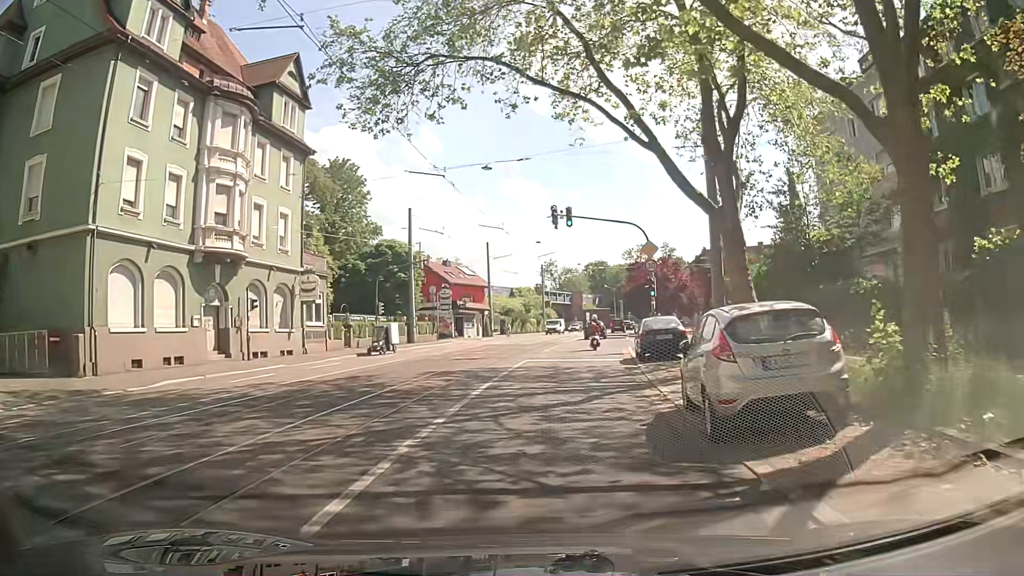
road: primary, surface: asphalt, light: Day
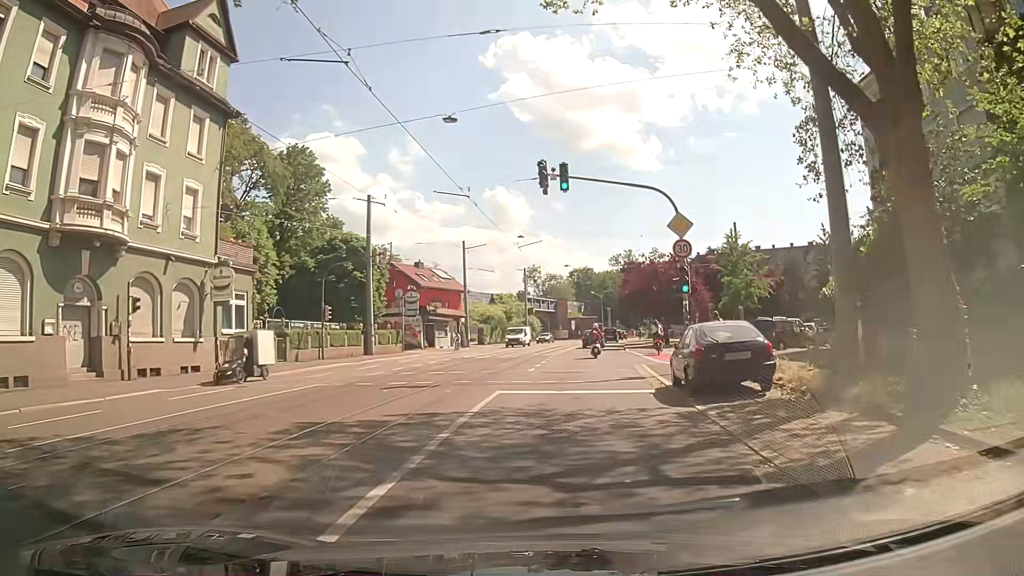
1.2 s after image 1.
(0.0, +9.2) m; +1°
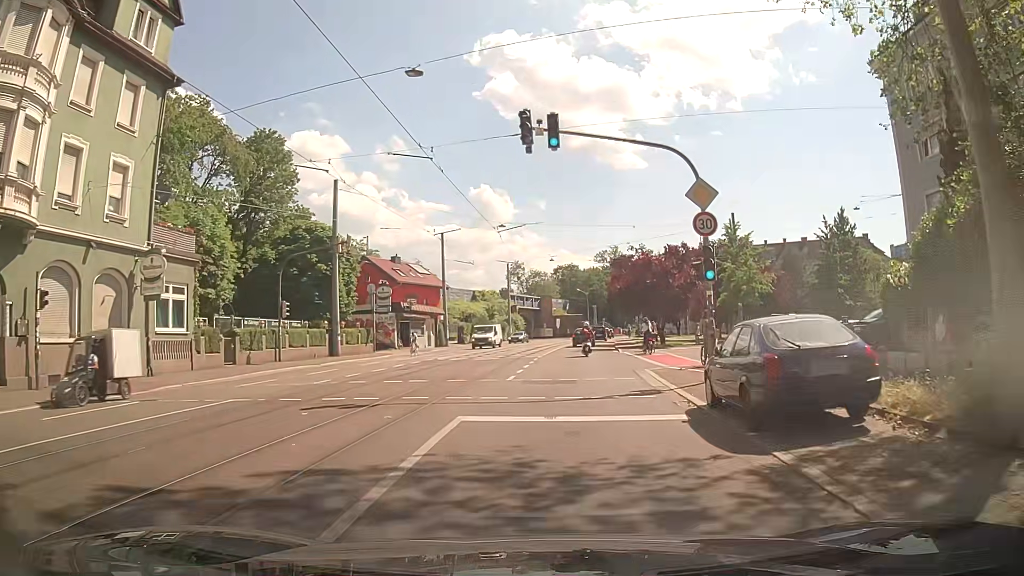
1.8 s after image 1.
(0.0, +4.6) m; 0°
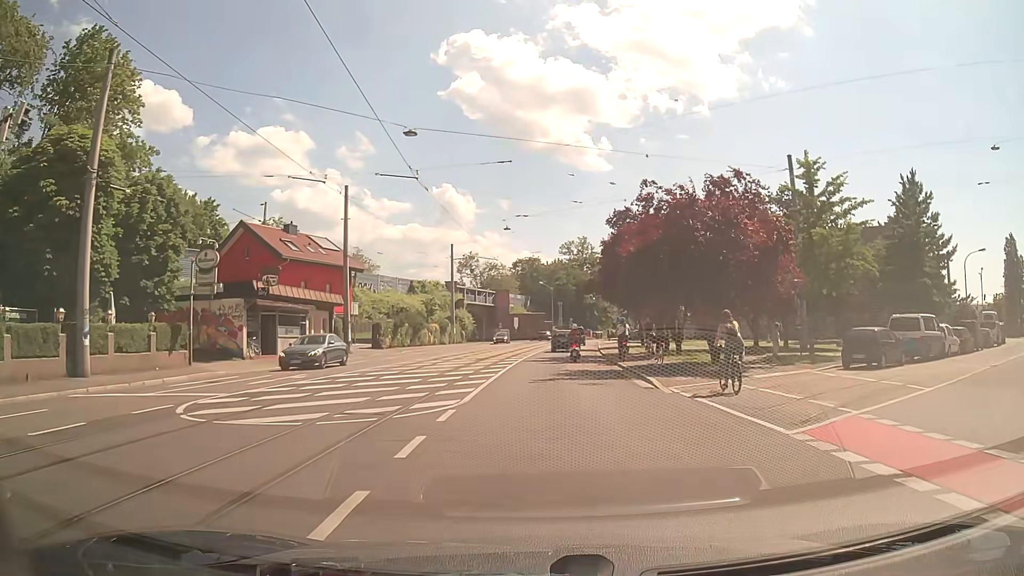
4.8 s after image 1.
(+0.9, +23.0) m; +4°
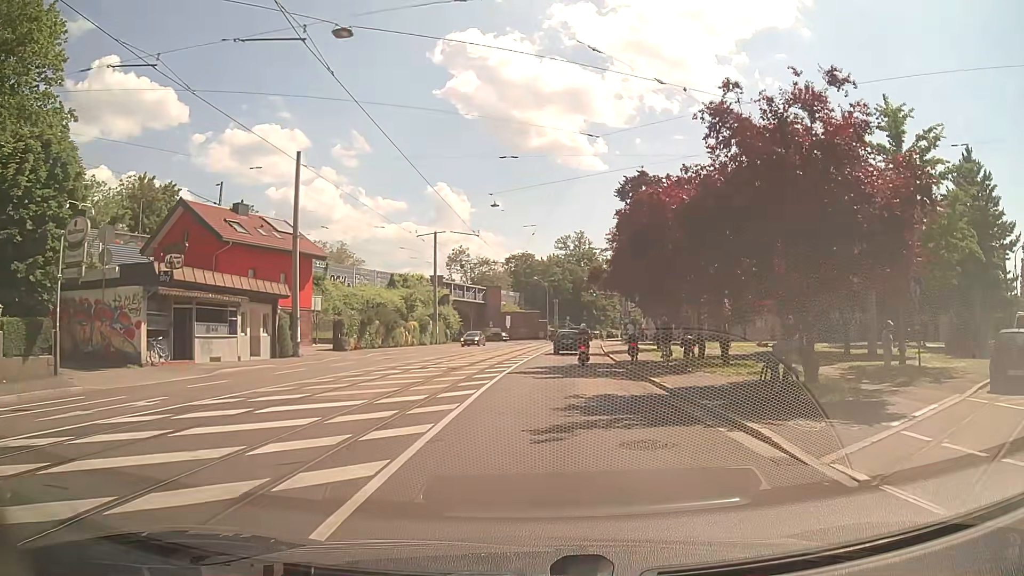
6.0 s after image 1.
(+0.1, +9.1) m; +1°
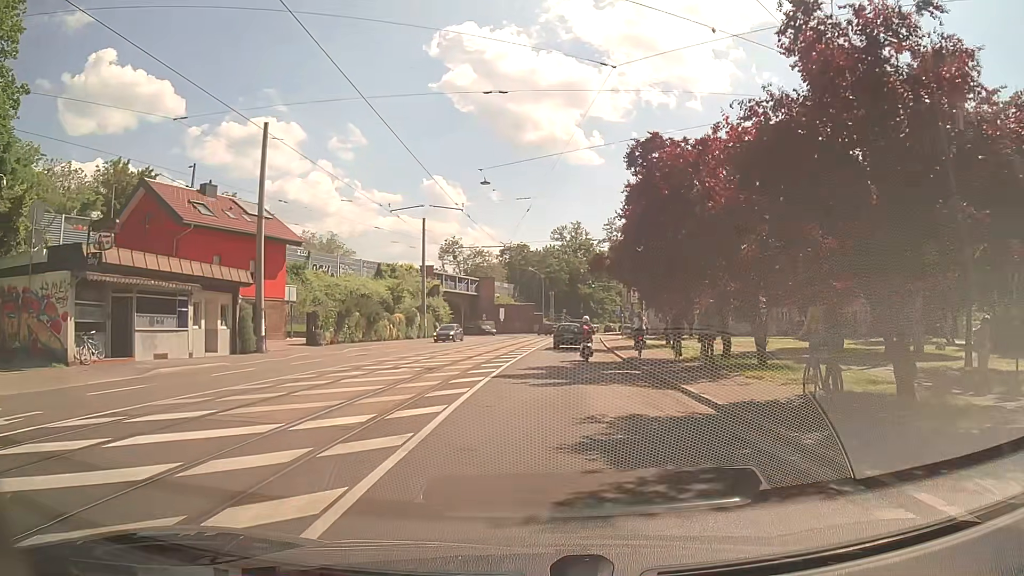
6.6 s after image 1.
(0.0, +4.5) m; 0°
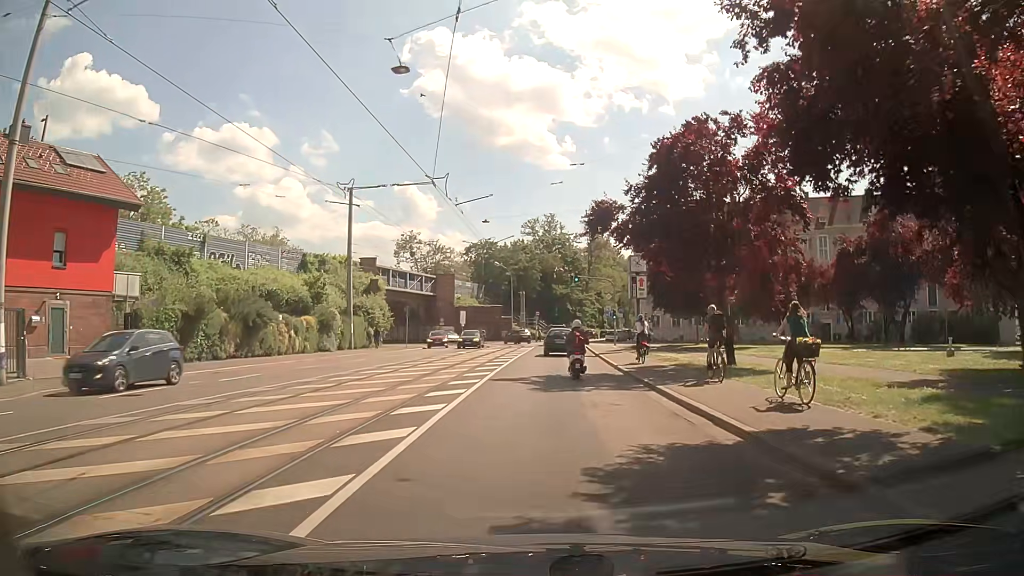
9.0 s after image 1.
(+0.4, +17.1) m; +3°
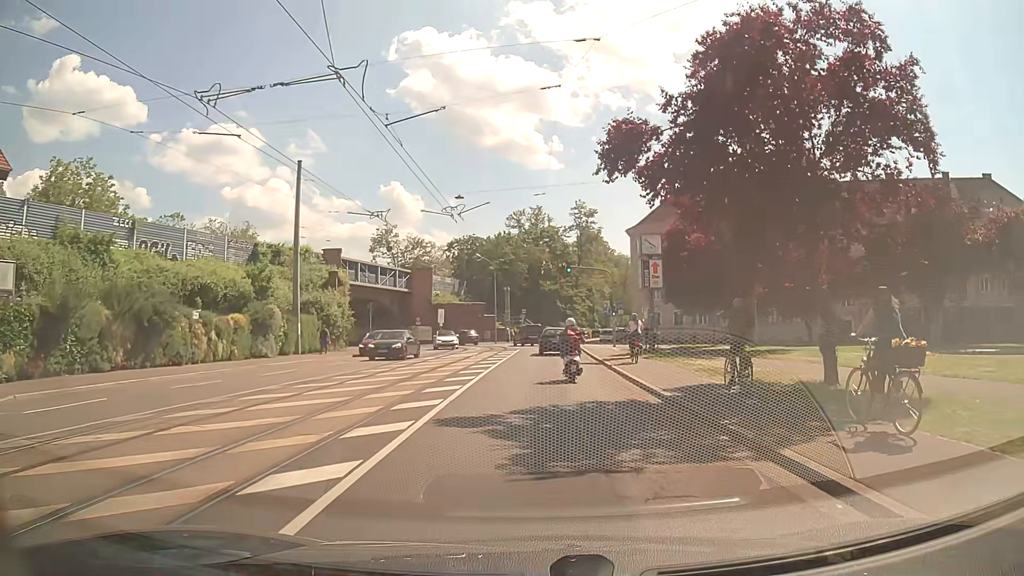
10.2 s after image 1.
(+0.1, +8.5) m; 0°
(0, +10) (+1, +20) (+1, +30) (+2, +40) (+2, +50) (+1, +60) (-4, +68) (-11, +75) (-20, +81) (-27, +87) m
